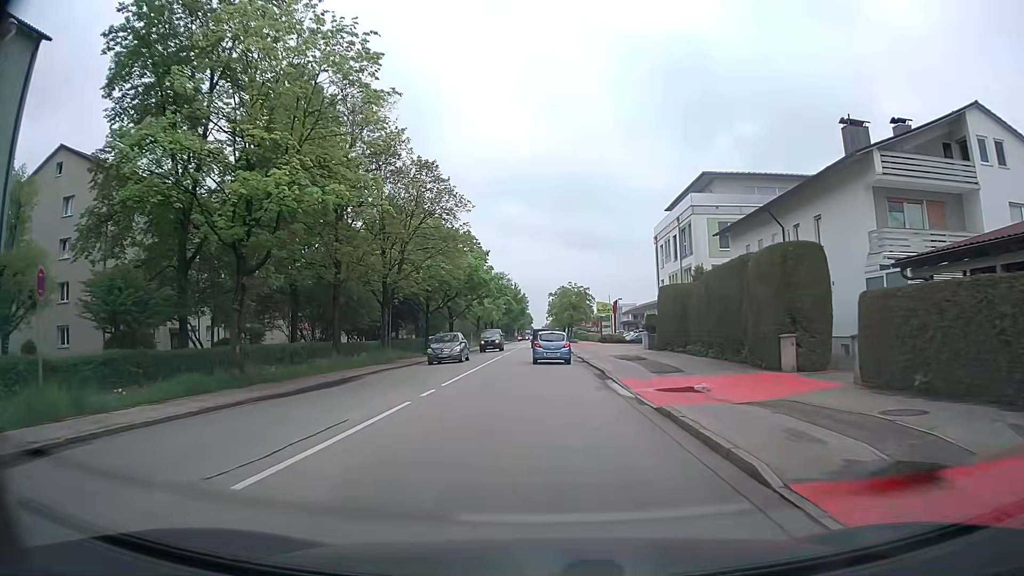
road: secondary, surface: asphalt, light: Day
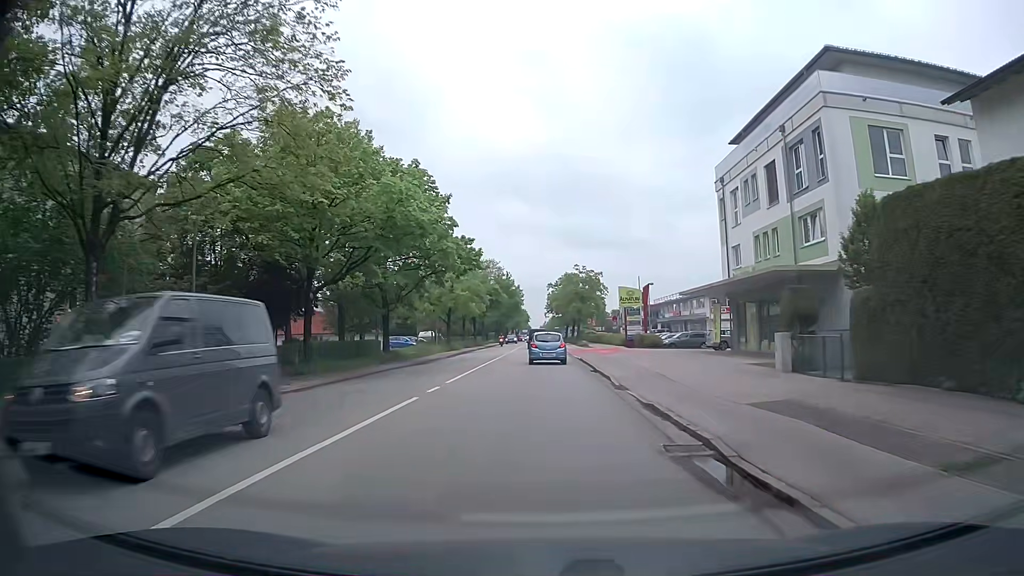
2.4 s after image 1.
(-0.1, +27.2) m; 0°
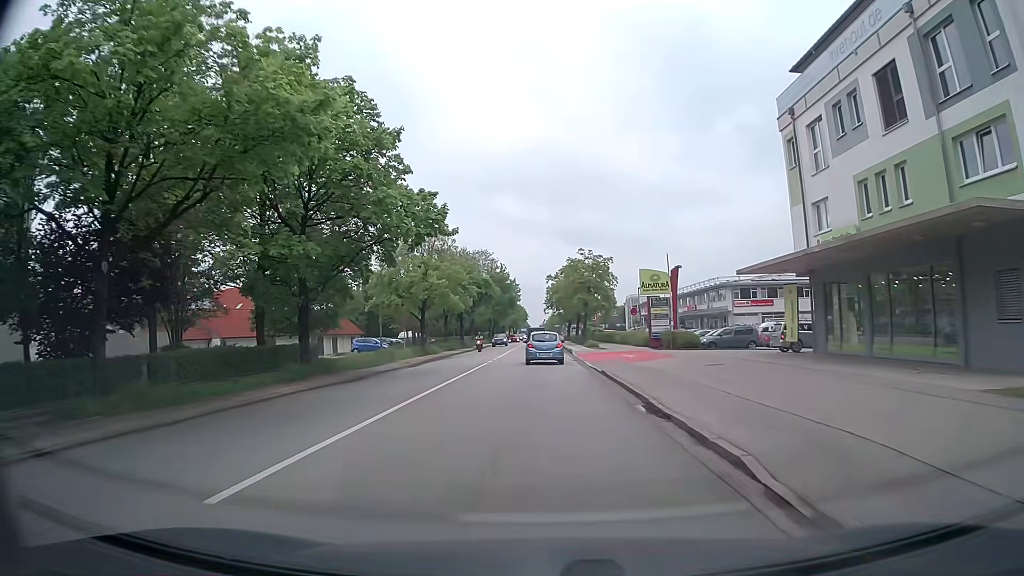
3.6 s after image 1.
(0.0, +13.7) m; -1°
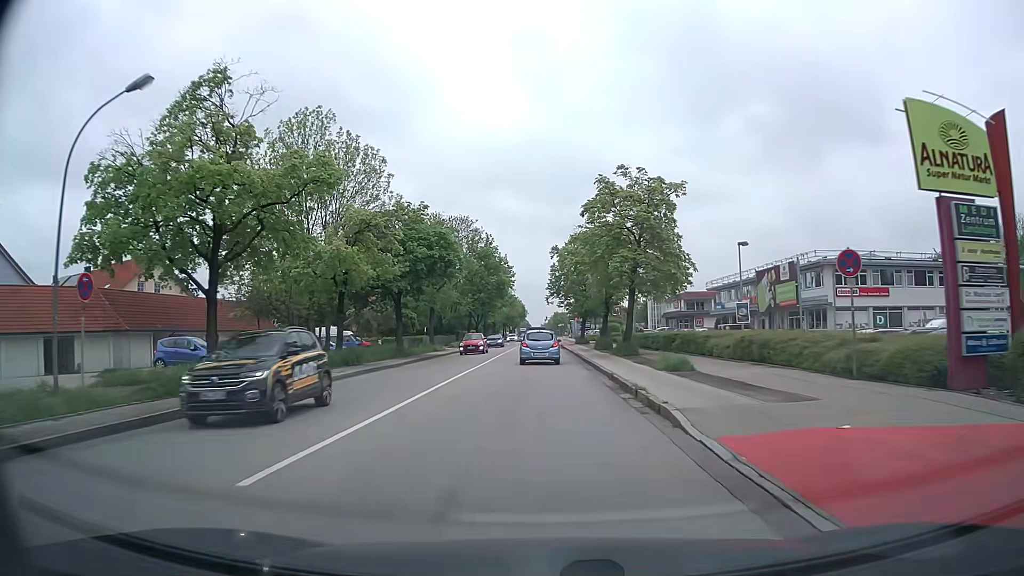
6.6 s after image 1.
(+0.2, +34.5) m; 0°
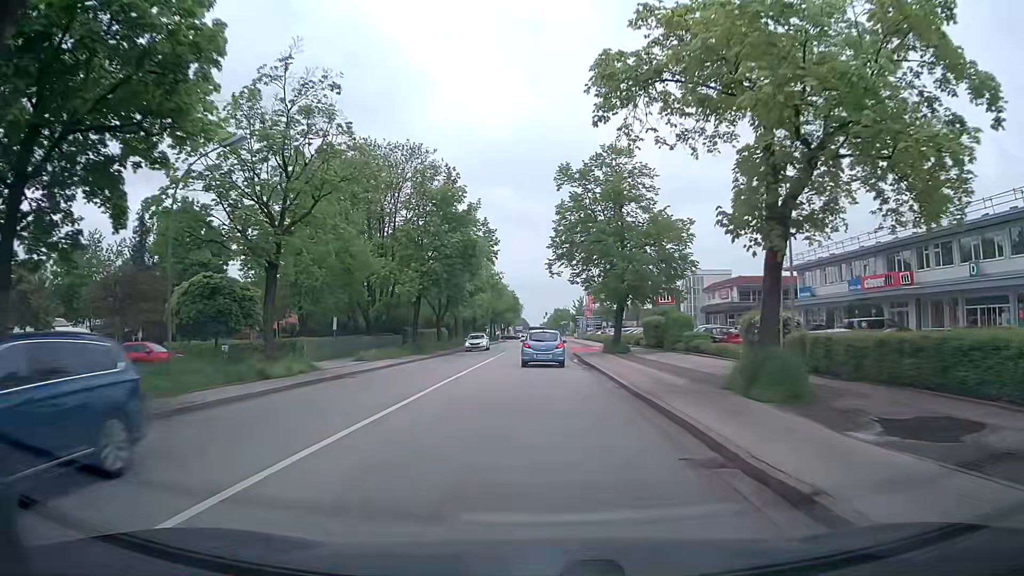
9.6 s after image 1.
(0.0, +34.0) m; 0°
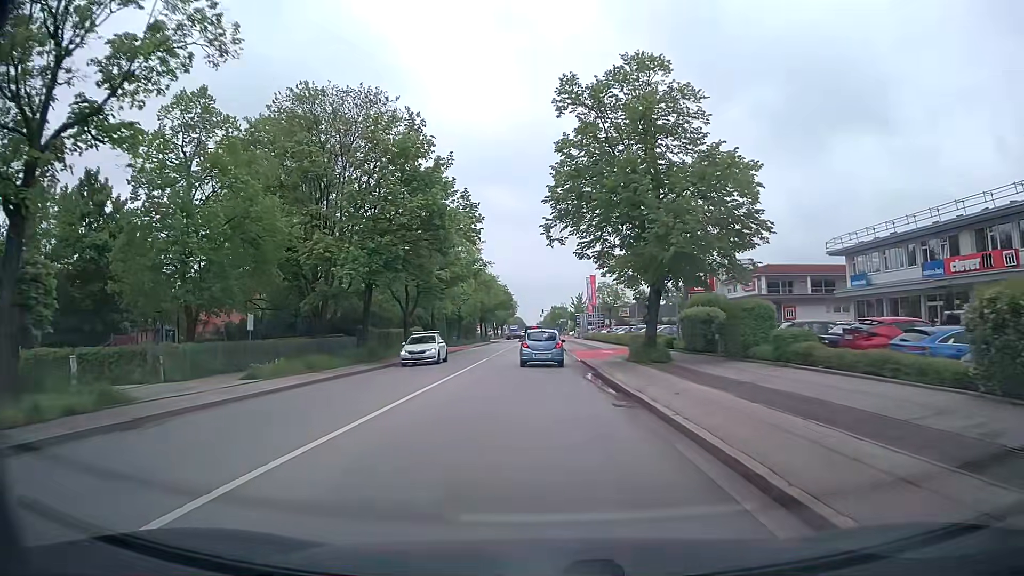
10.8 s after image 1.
(+0.1, +12.9) m; +1°
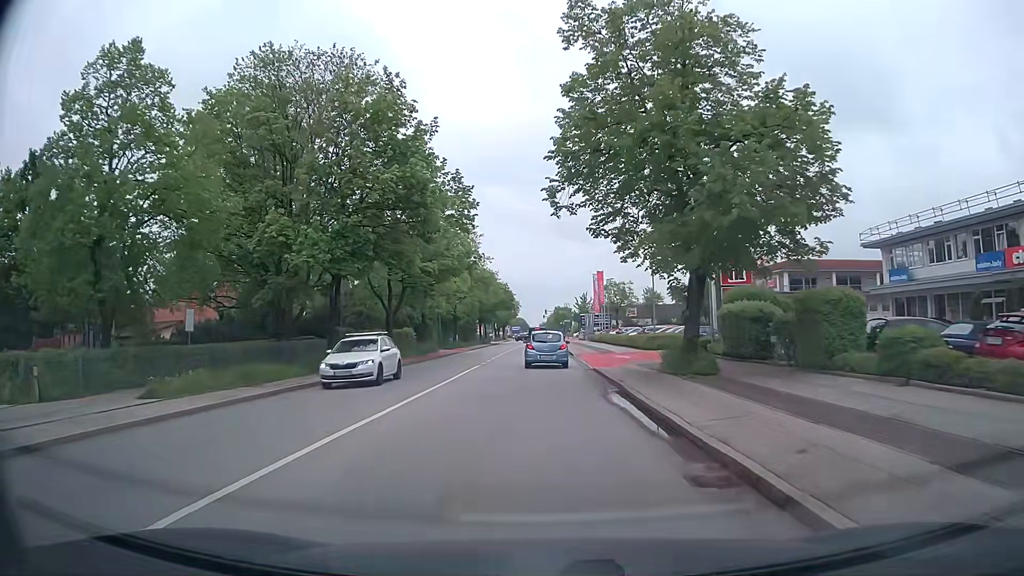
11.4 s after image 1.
(0.0, +6.3) m; -1°
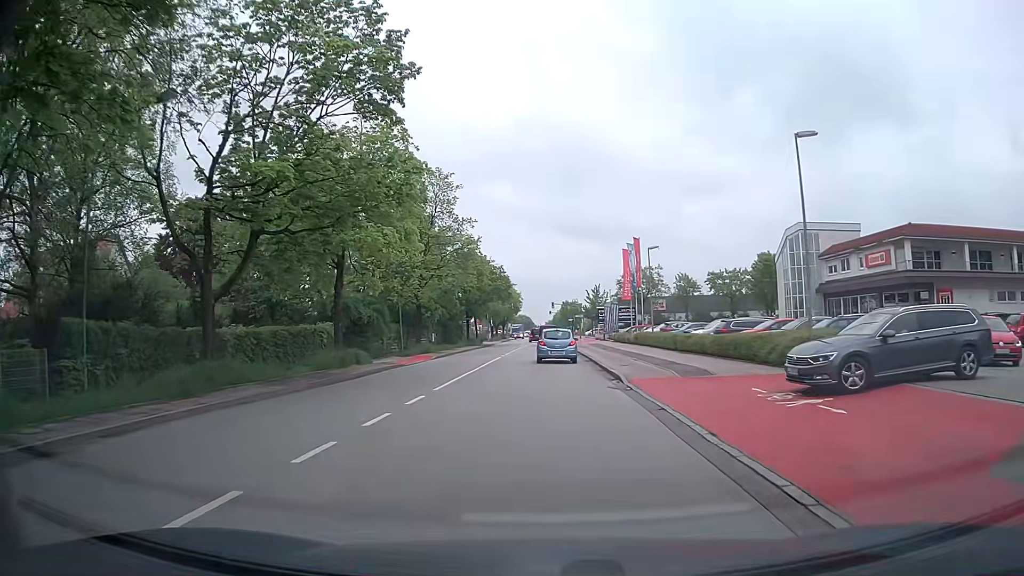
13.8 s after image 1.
(-0.1, +23.7) m; -1°
(0, +10) (0, +20) (0, +30) (0, +40) (0, +50) (0, +60) (+1, +70) (+1, +80) (+1, +90) (+2, +100) m
